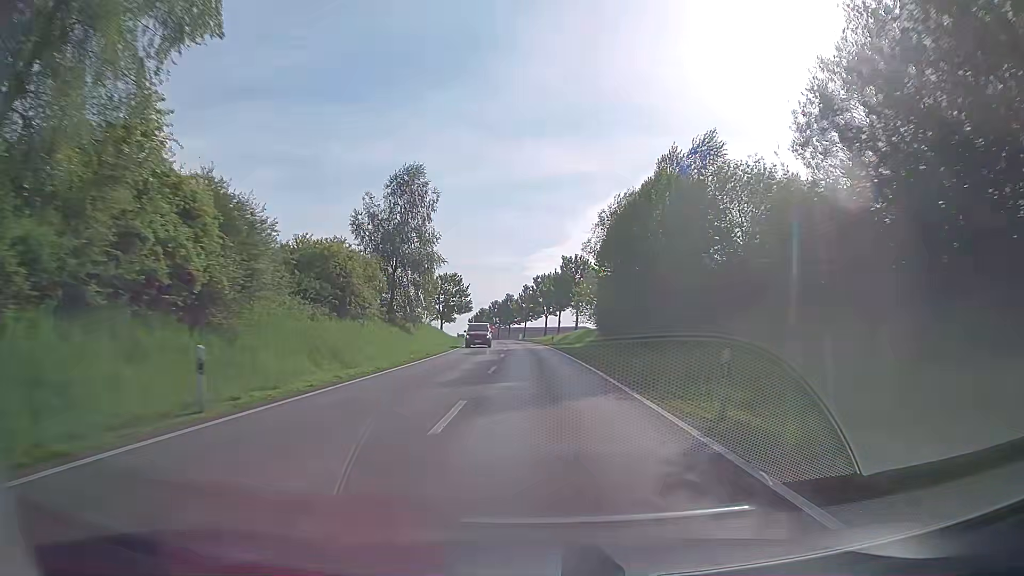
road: secondary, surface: asphalt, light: Day
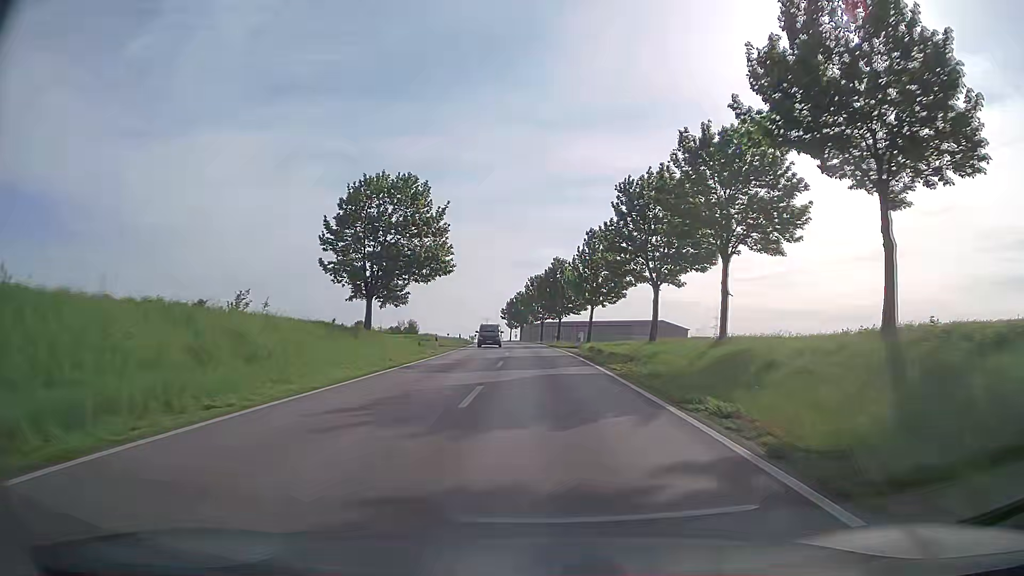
(-2.4, +69.8) m; -4°
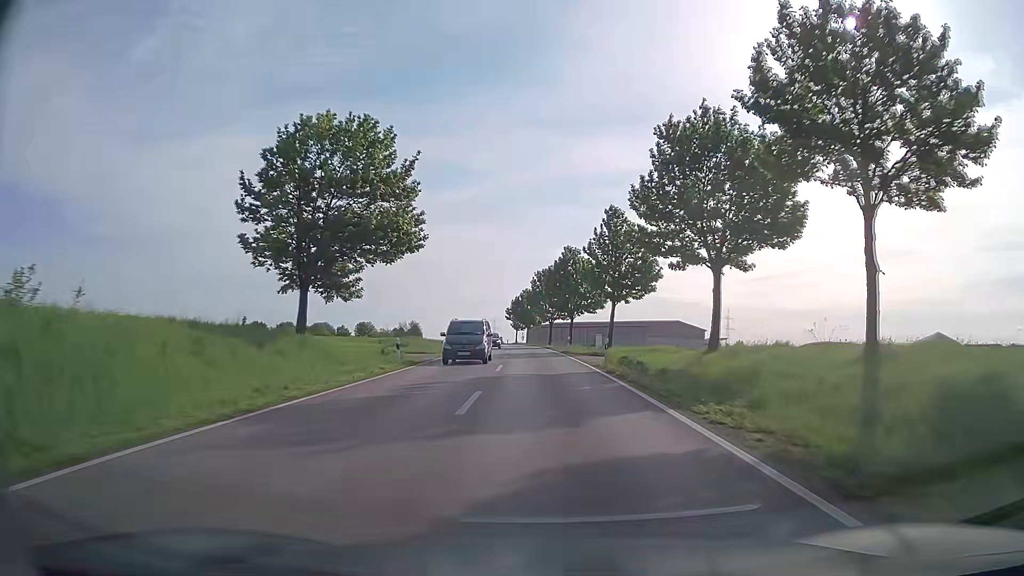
(-0.1, +12.5) m; -1°
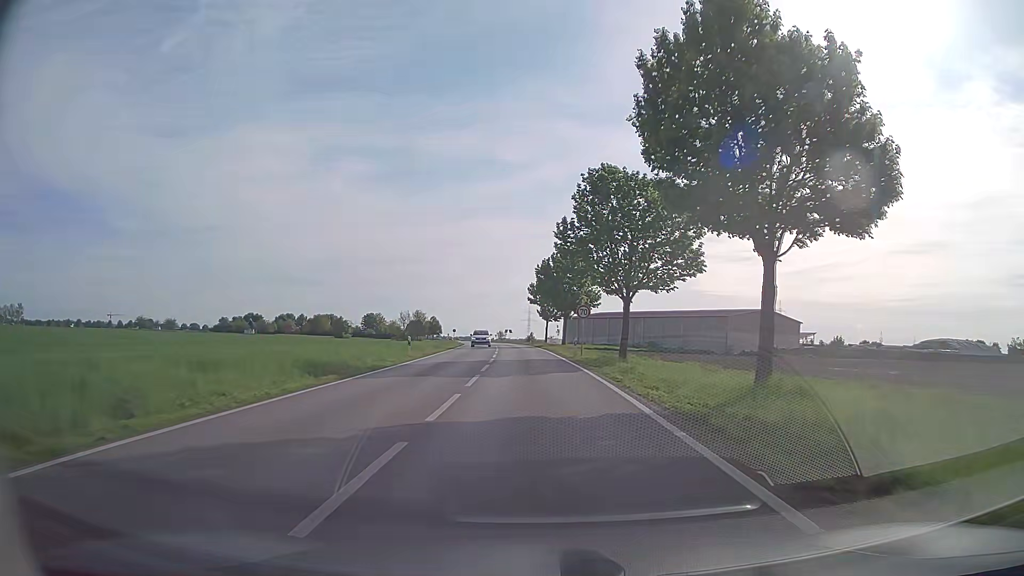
(-1.2, +54.9) m; -3°
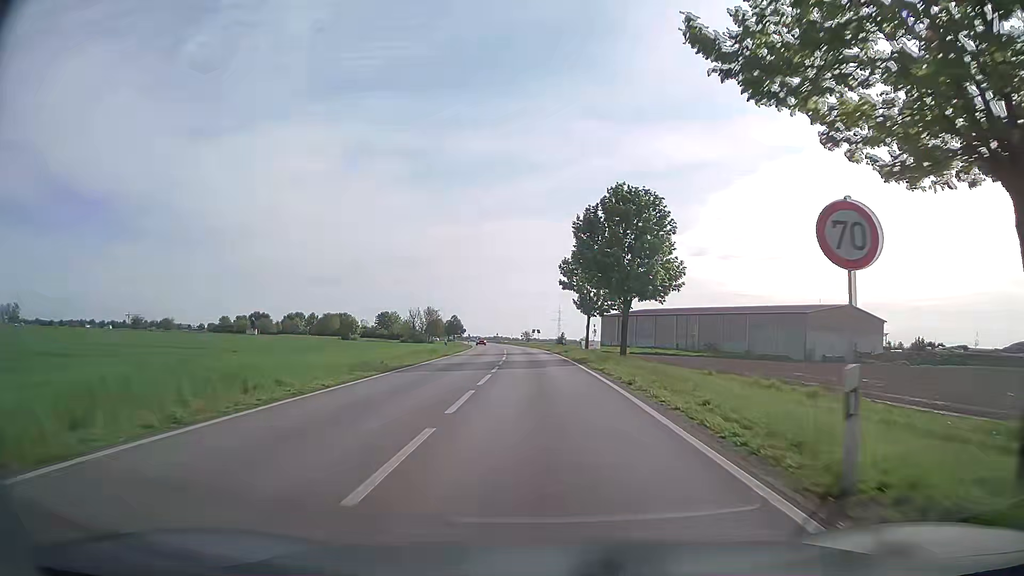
(-0.8, +29.0) m; -3°
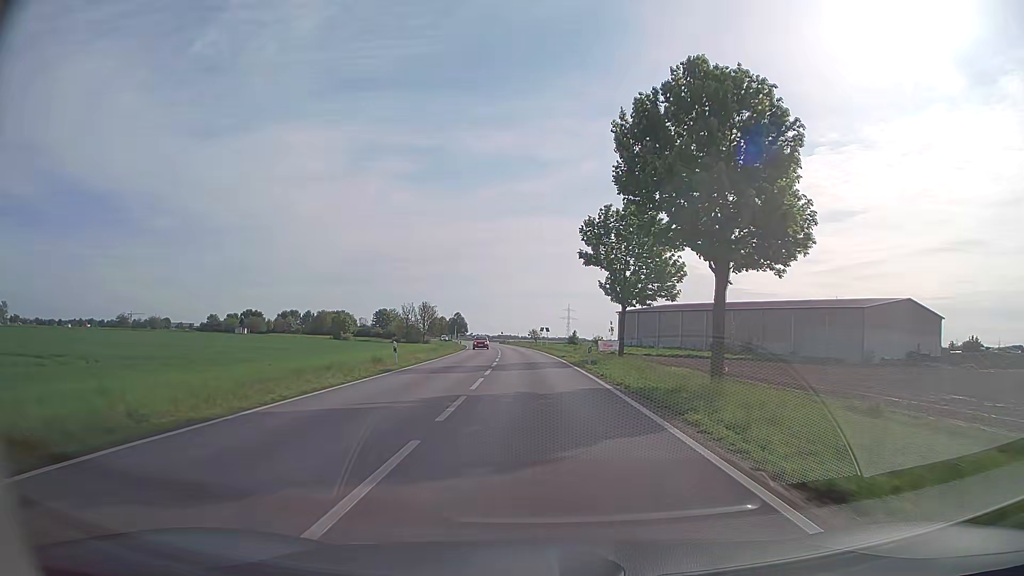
(-0.1, +19.0) m; -1°
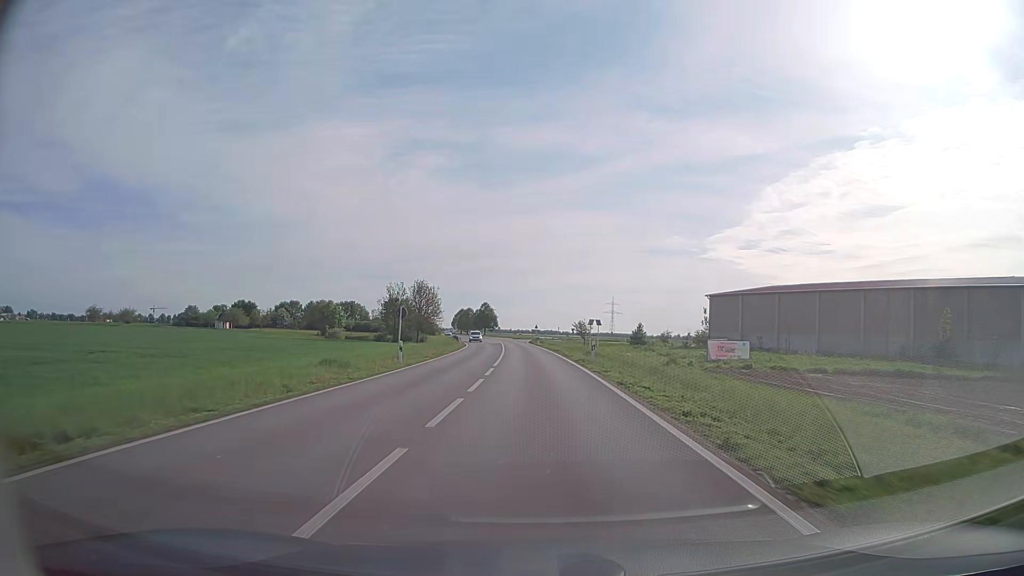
(-1.3, +49.3) m; -3°
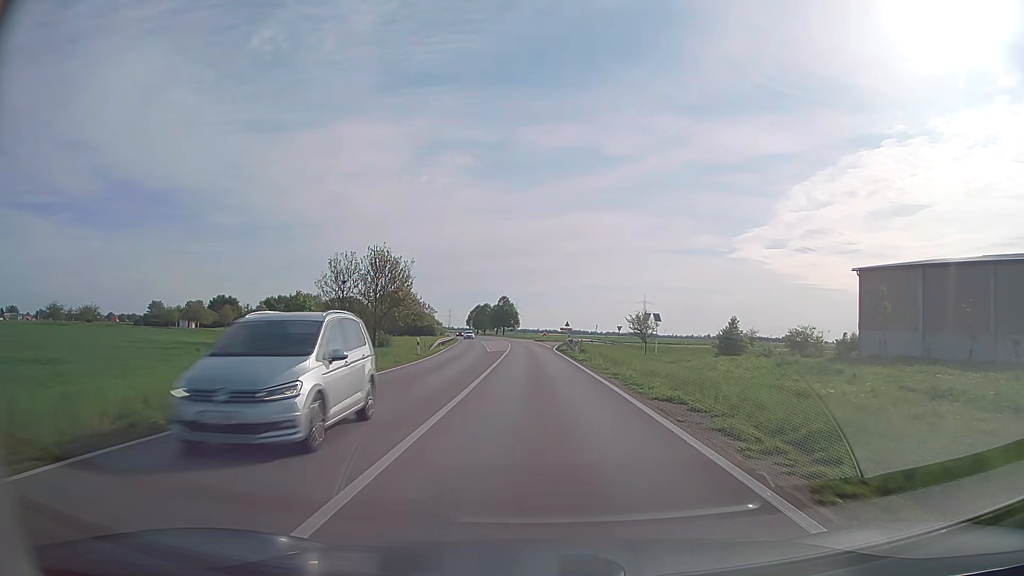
(-0.8, +40.1) m; -2°
(0, +10) (0, +20) (0, +30) (-1, +40) (-1, +50) (-2, +60) (-2, +70) (-3, +80) (-3, +90) (-4, +100) m
